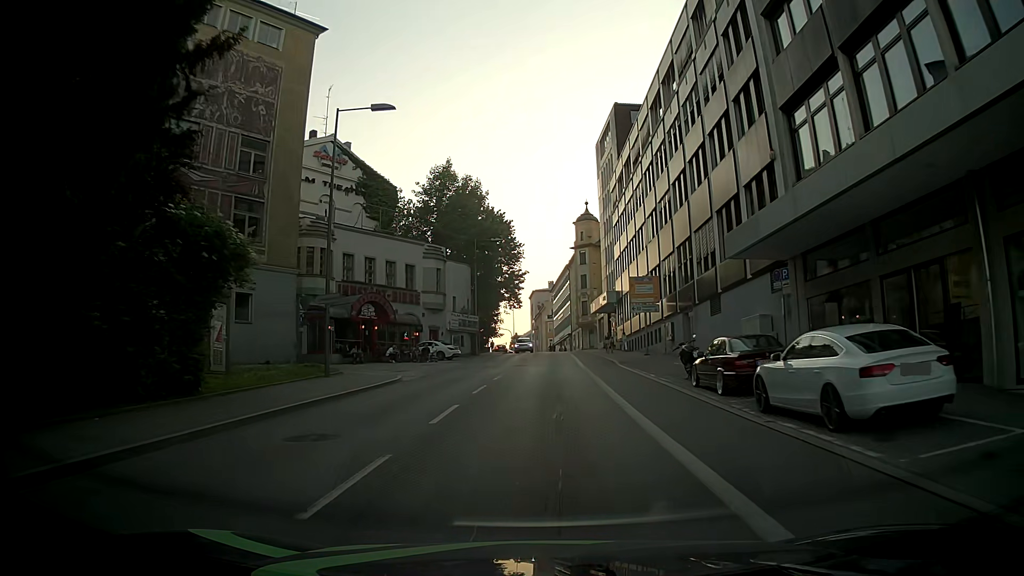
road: tertiary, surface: asphalt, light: Day
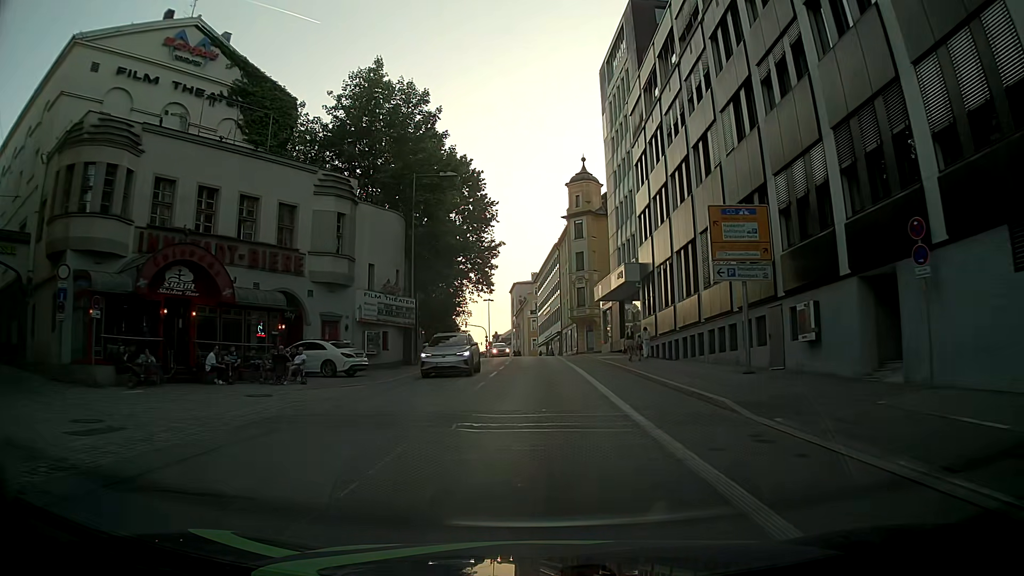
(+0.6, +23.2) m; +3°
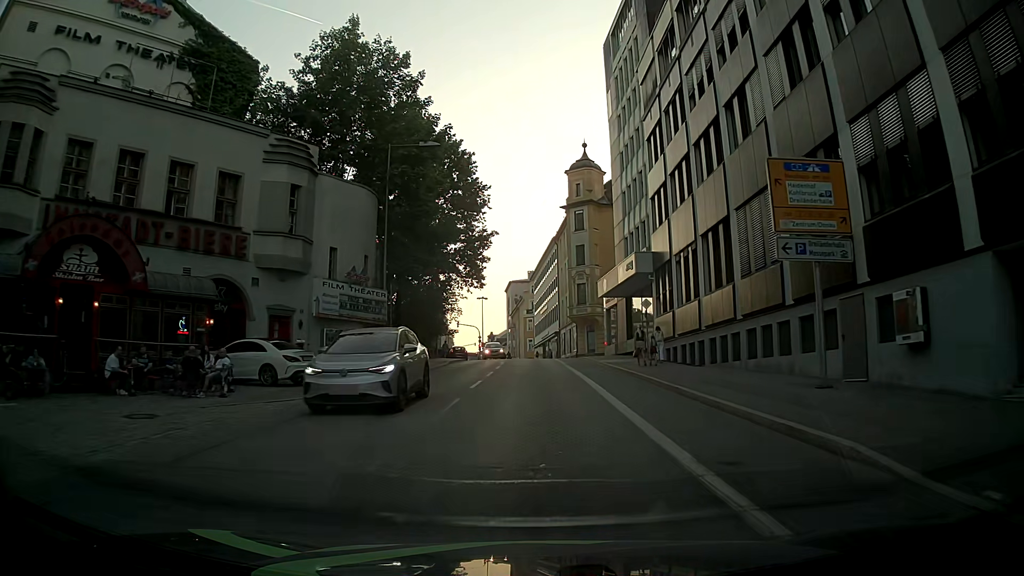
(0.0, +5.7) m; +1°
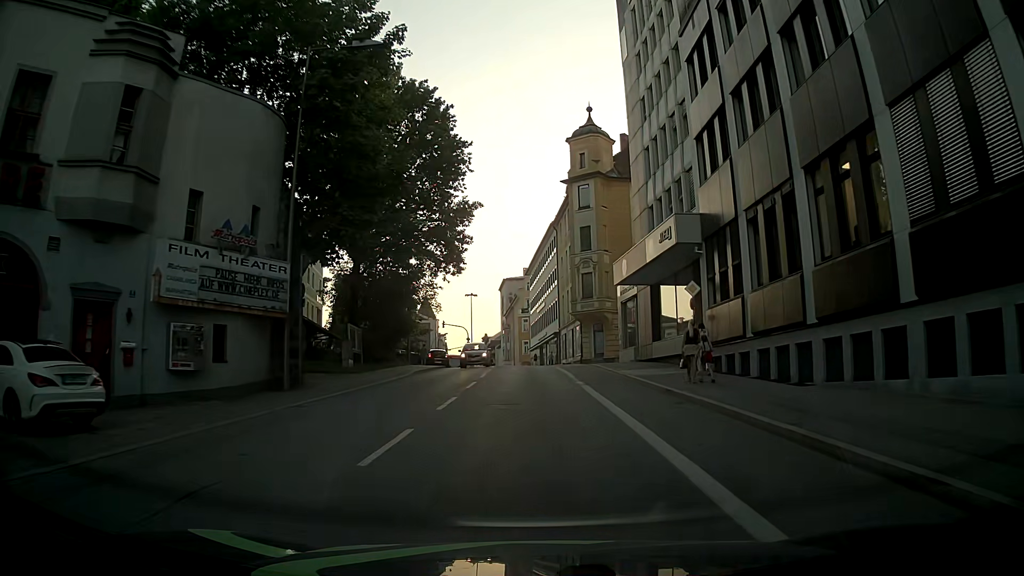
(-0.1, +11.2) m; 0°
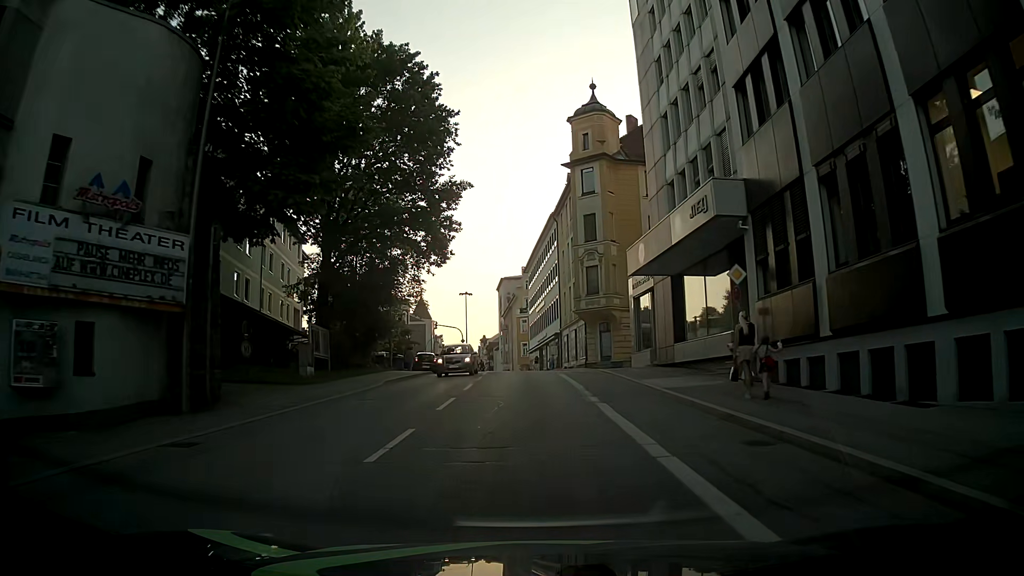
(0.0, +5.5) m; 0°
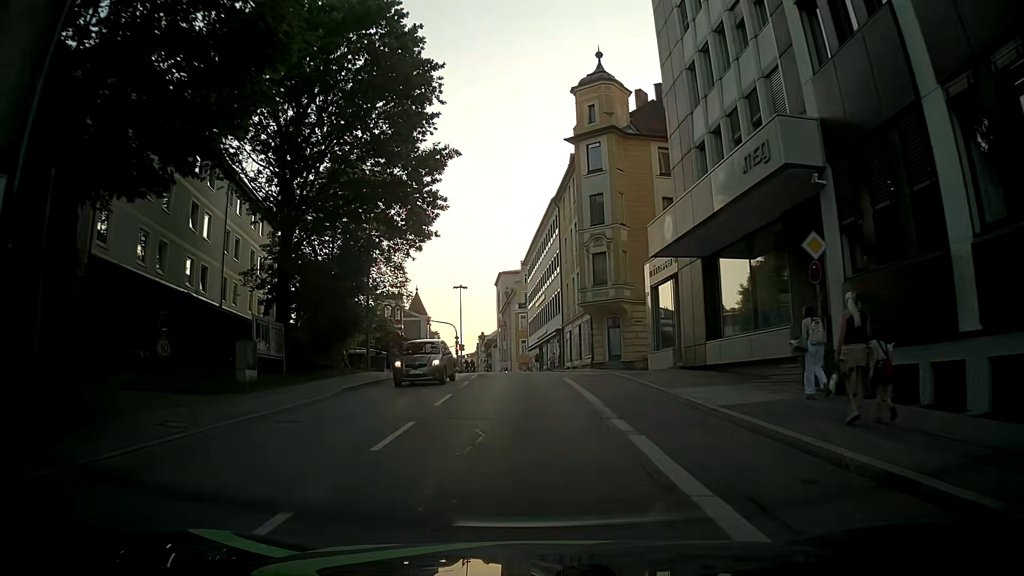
(0.0, +5.4) m; -1°
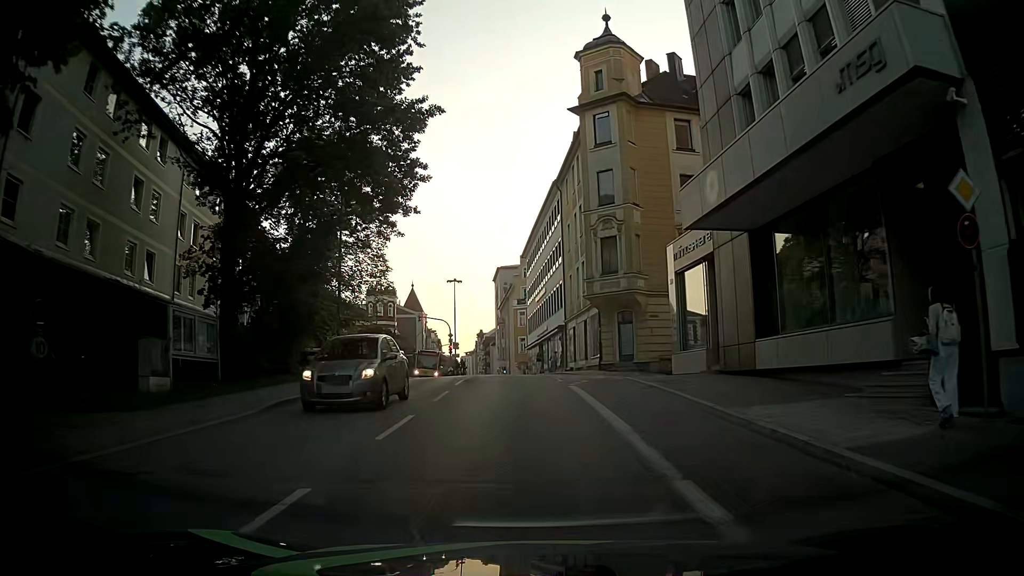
(+0.1, +5.2) m; +1°
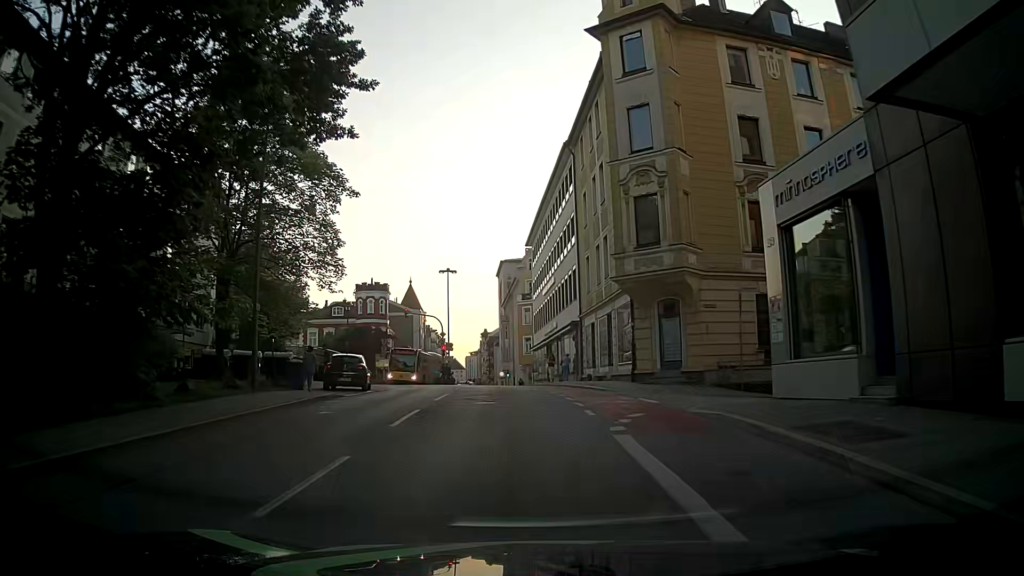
(-0.4, +10.0) m; -3°
